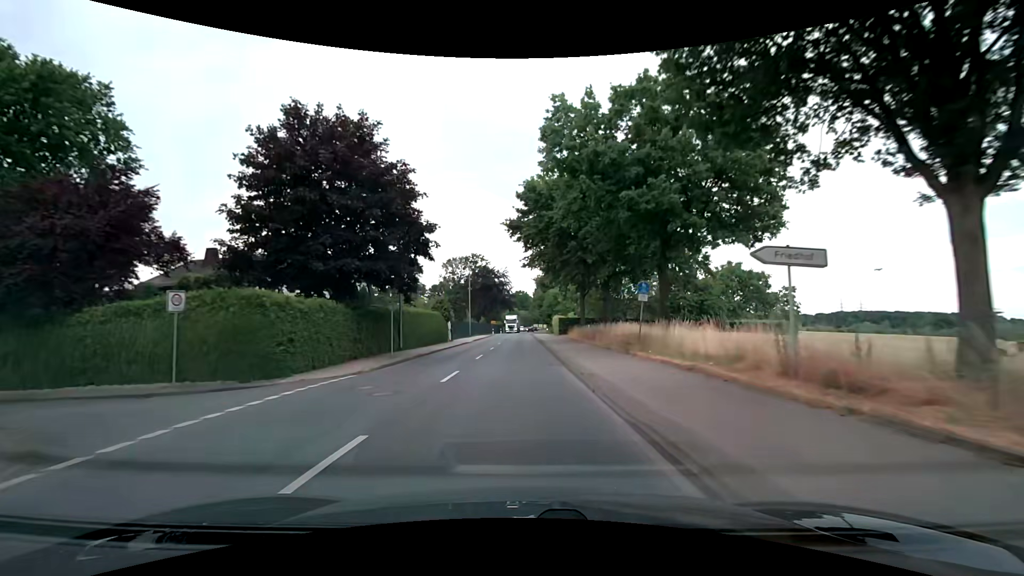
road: secondary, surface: asphalt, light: Day
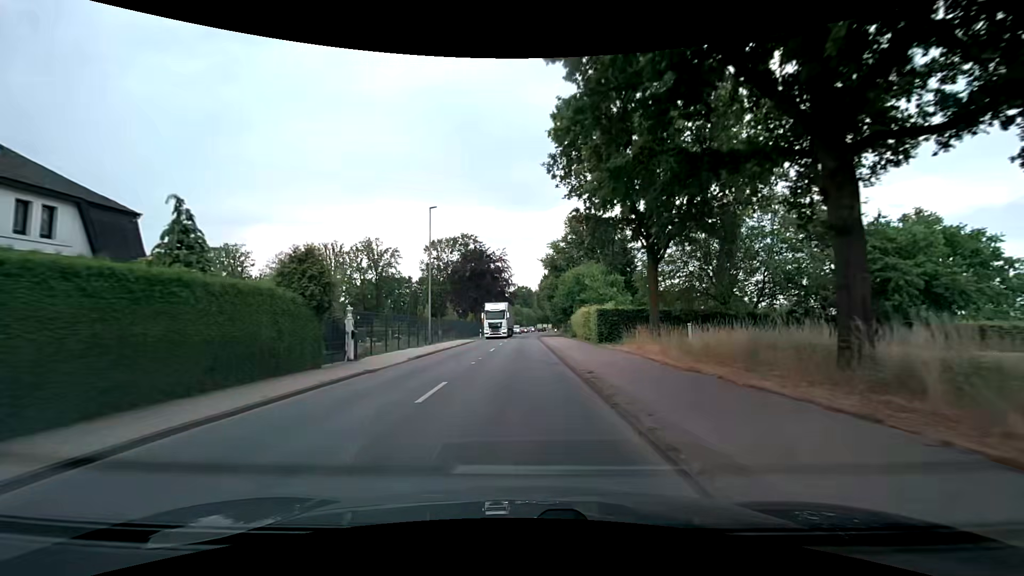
(-0.1, +30.4) m; 0°
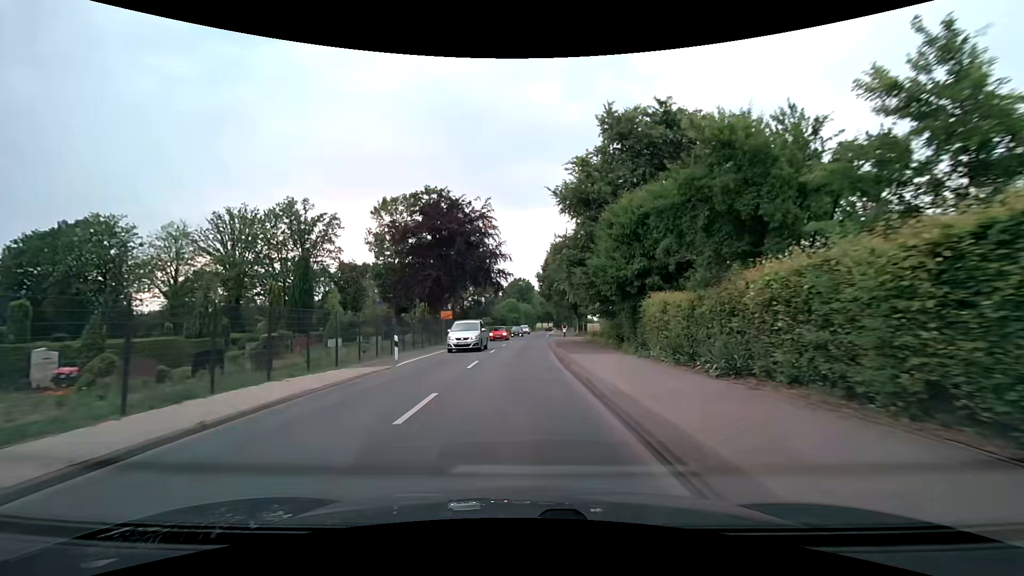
(+0.1, +38.0) m; 0°
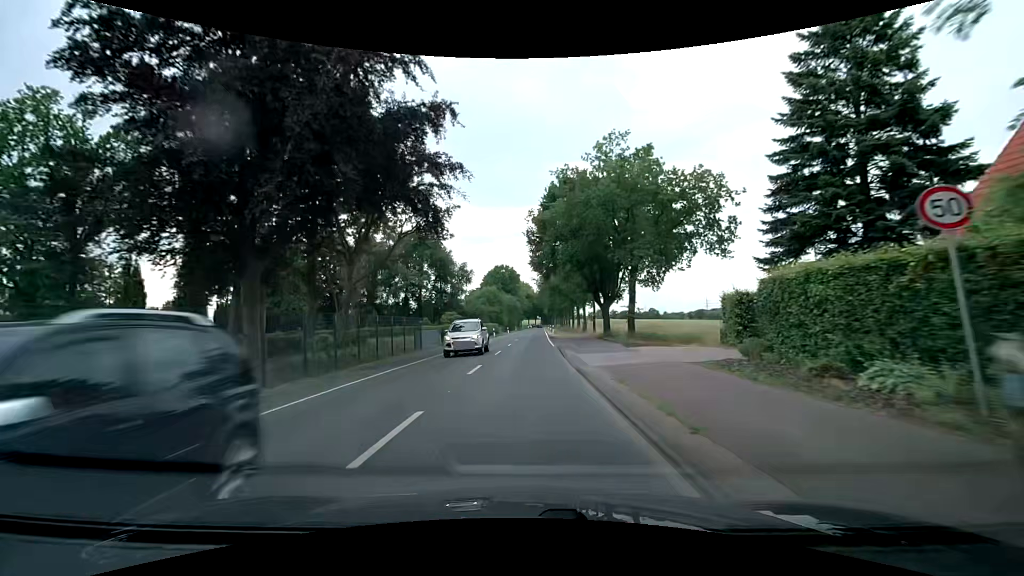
(+0.3, +38.1) m; +1°
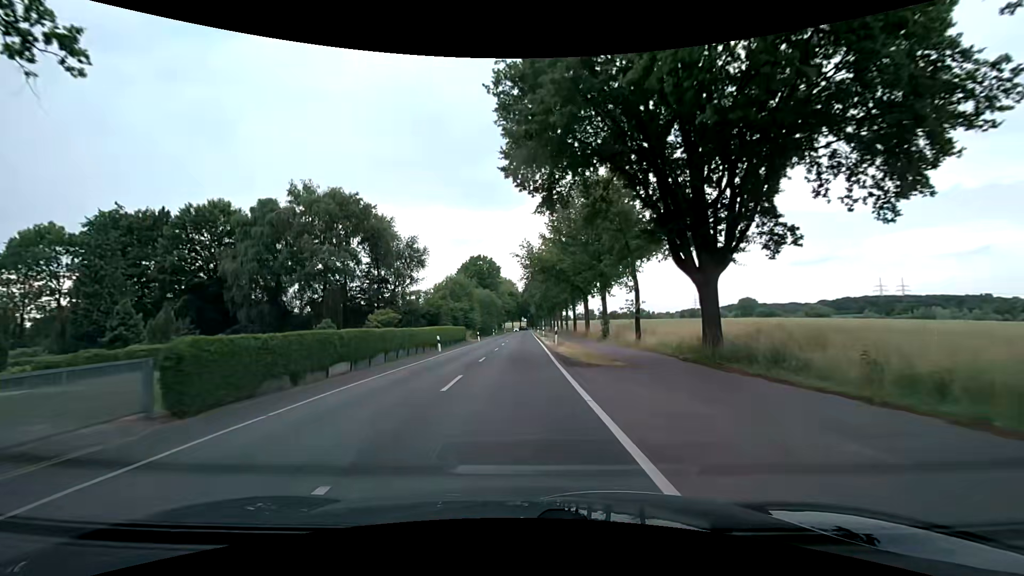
(+0.8, +30.6) m; +2°
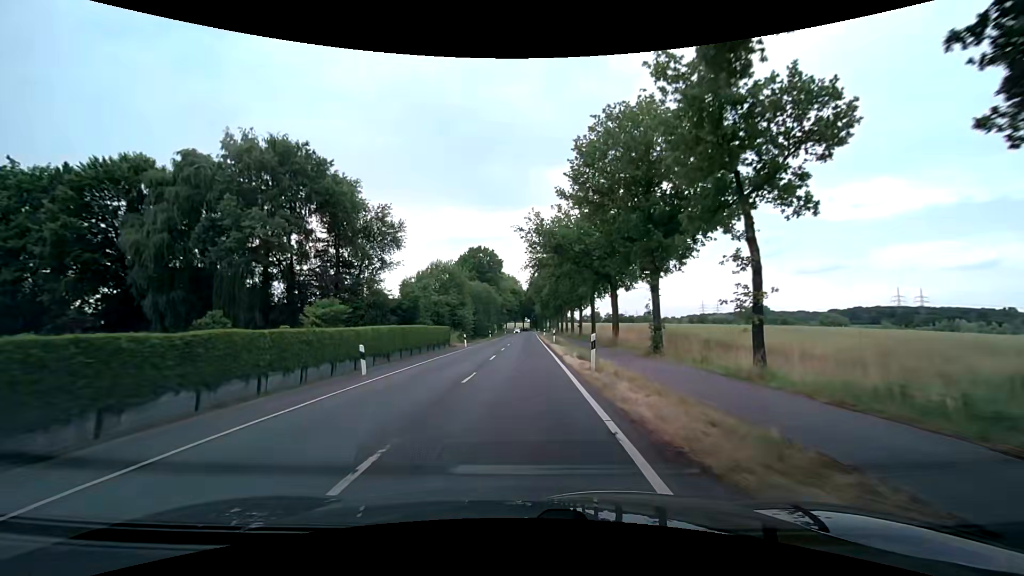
(0.0, +15.2) m; 0°
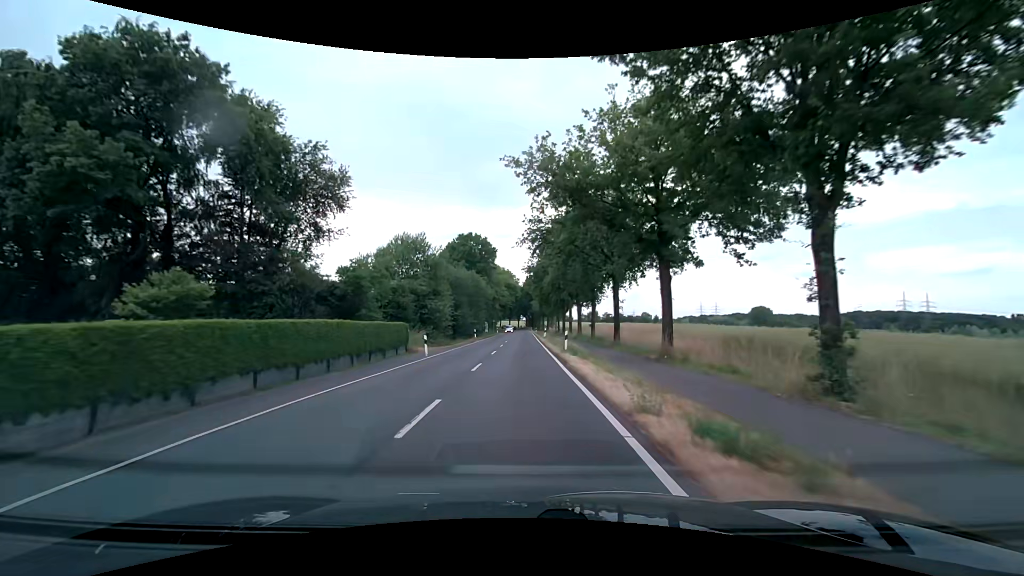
(0.0, +15.2) m; 0°
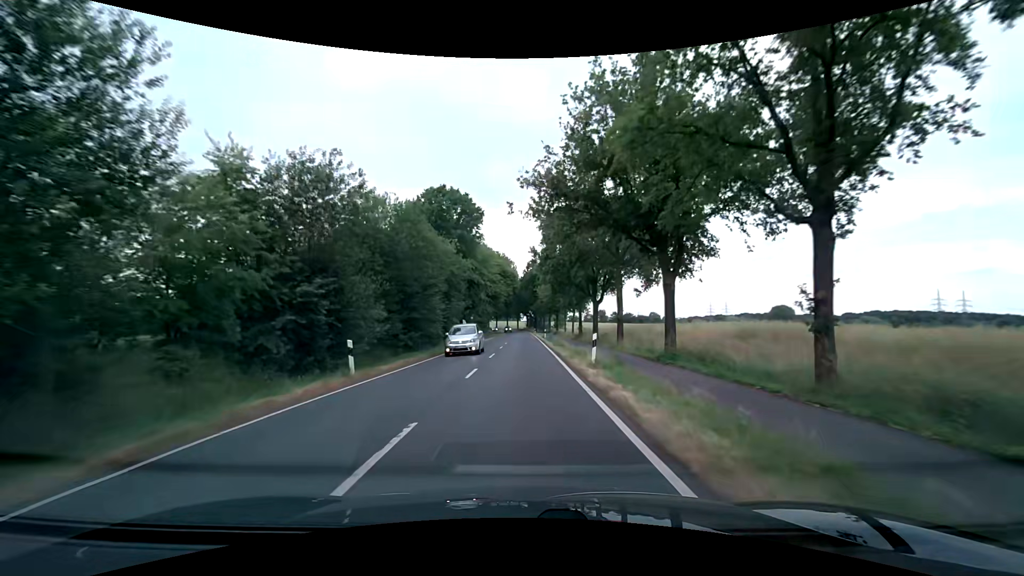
(0.0, +38.3) m; 0°
(0, +10) (0, +20) (0, +30) (0, +40) (0, +50) (0, +60) (0, +70) (0, +80) (0, +90) (0, +100) m
